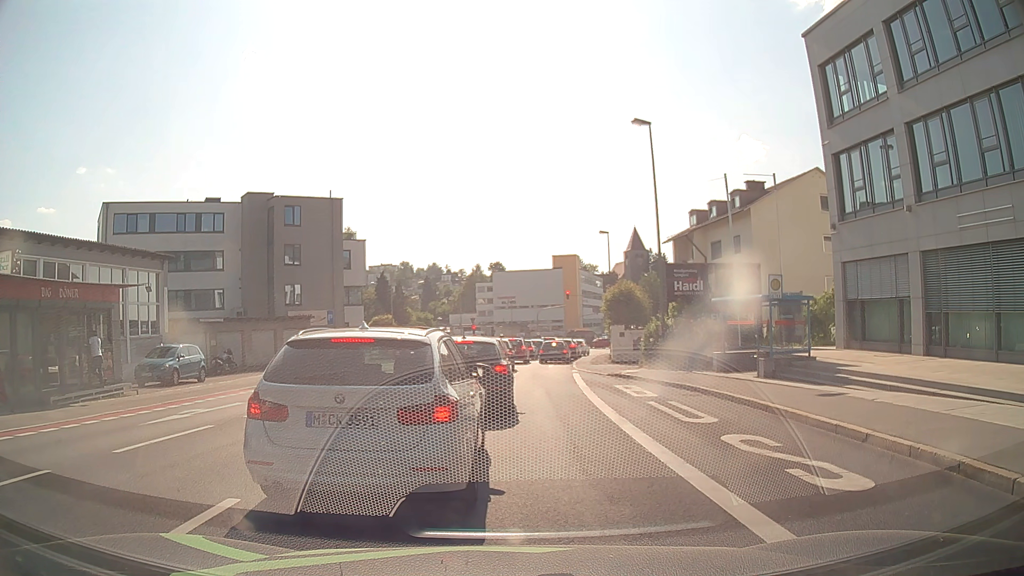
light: Day
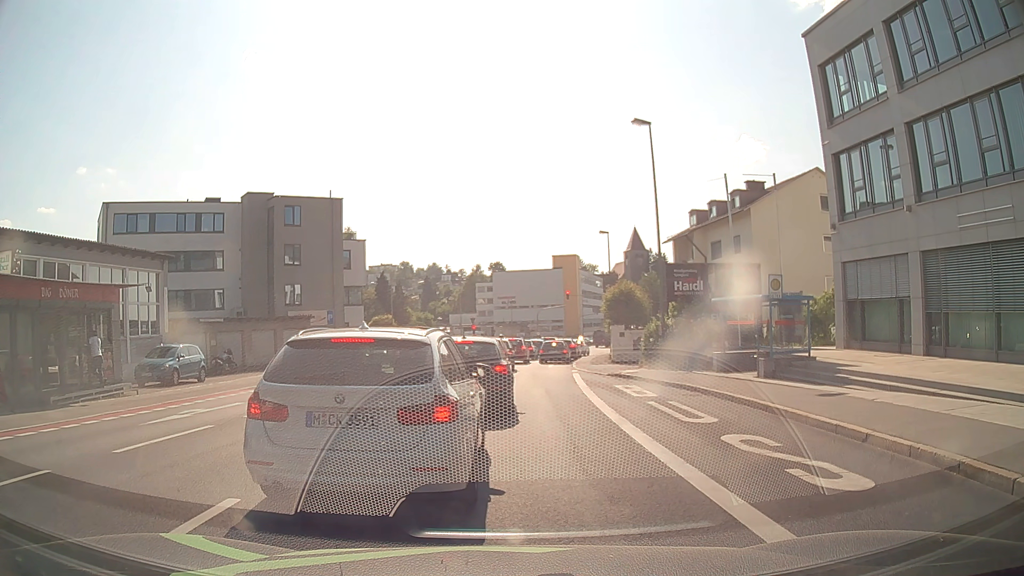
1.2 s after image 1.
(0.0, 0.0) m; 0°
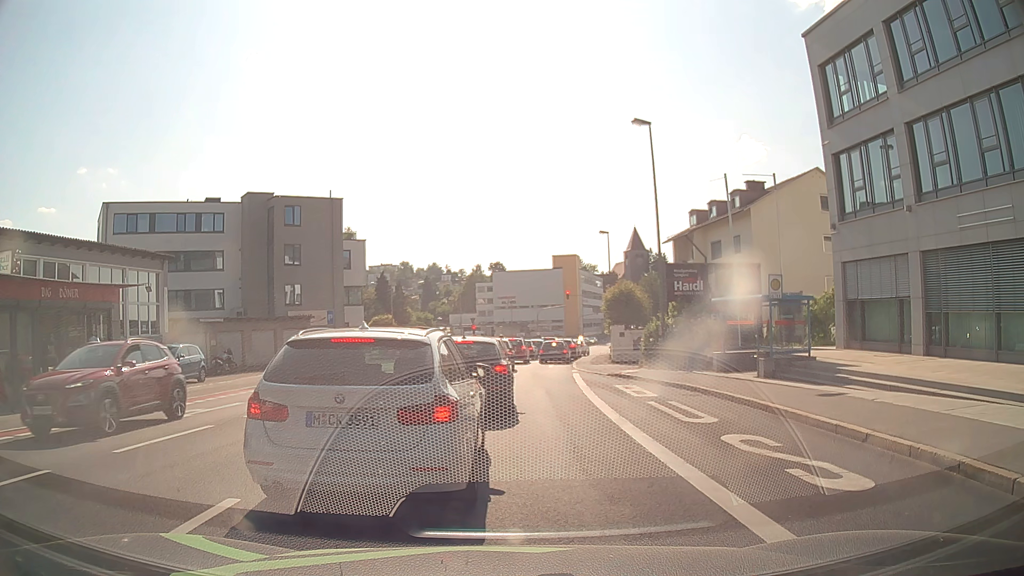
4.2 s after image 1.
(0.0, 0.0) m; 0°
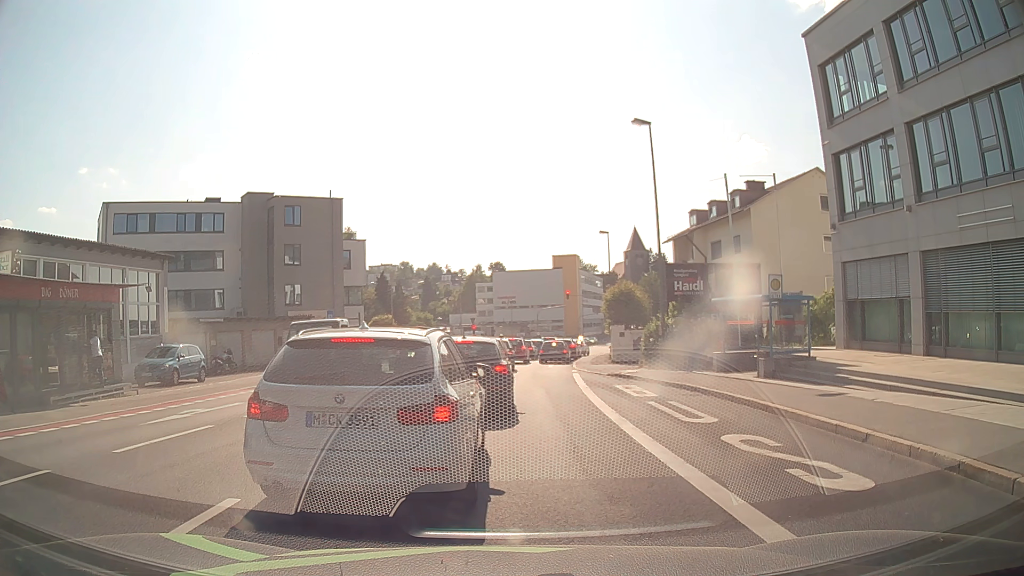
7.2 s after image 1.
(0.0, 0.0) m; 0°
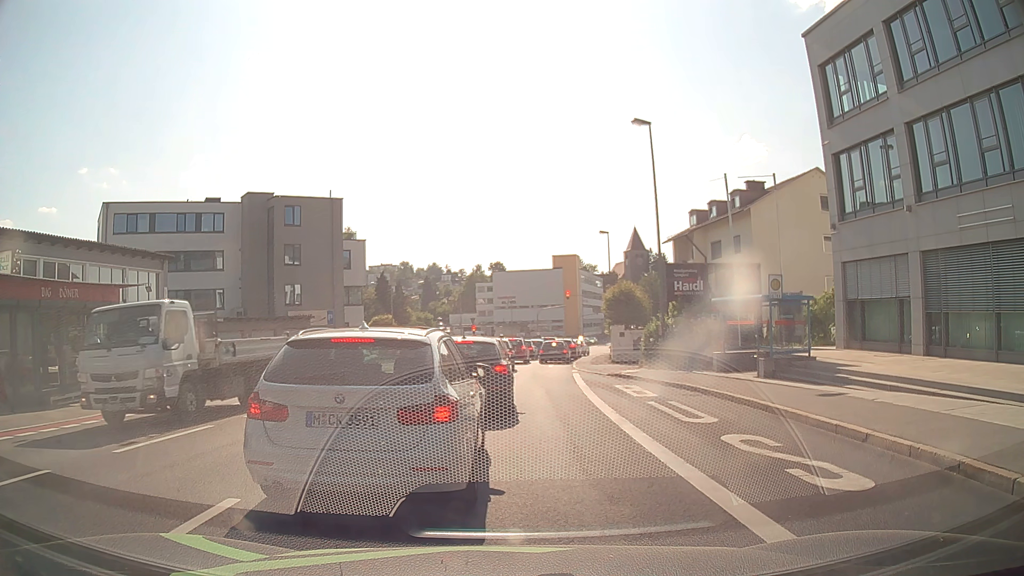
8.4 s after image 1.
(0.0, 0.0) m; 0°
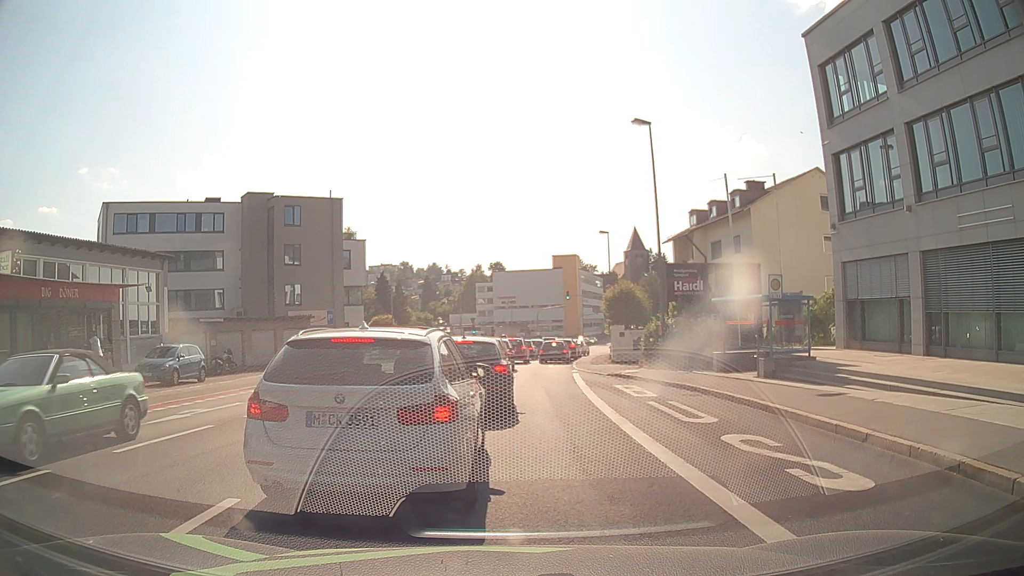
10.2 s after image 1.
(0.0, 0.0) m; 0°
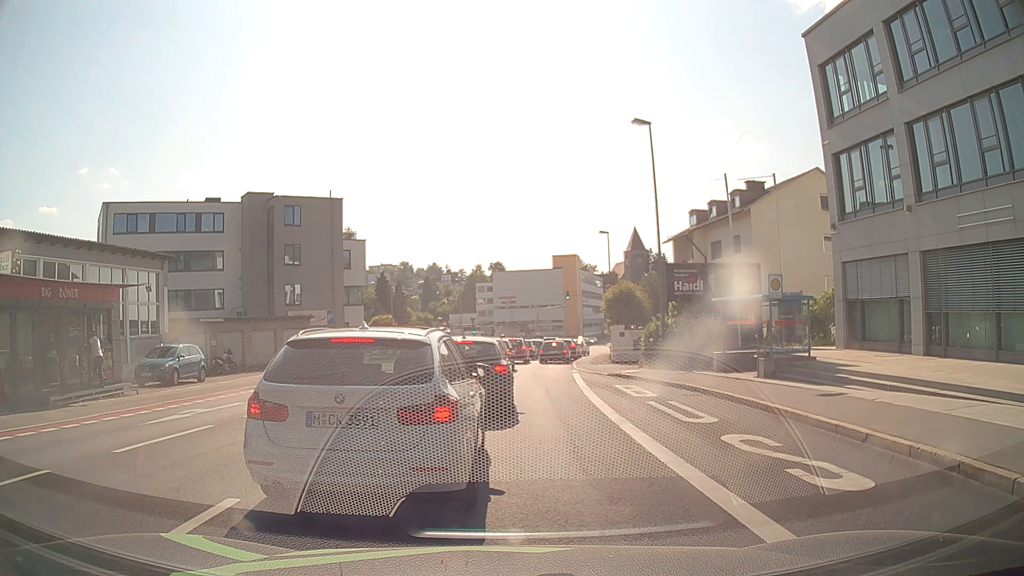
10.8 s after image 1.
(0.0, 0.0) m; 0°
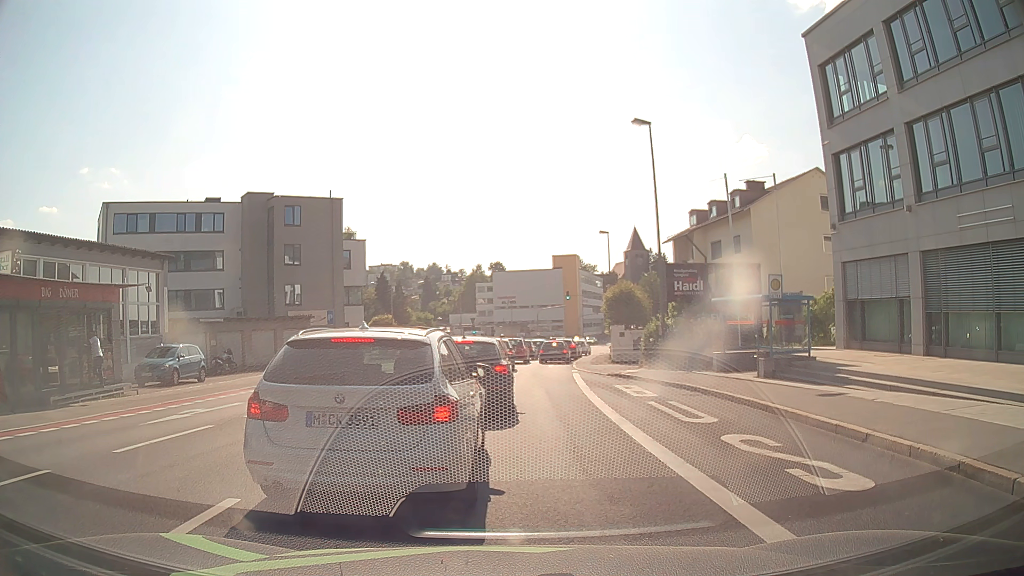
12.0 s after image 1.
(0.0, 0.0) m; 0°
(0, +10) (+1, +20) (+1, +30) (+2, +40) (+4, +50) (+6, +60) (+8, +69) (+11, +79) (+15, +88) (+19, +97) m
